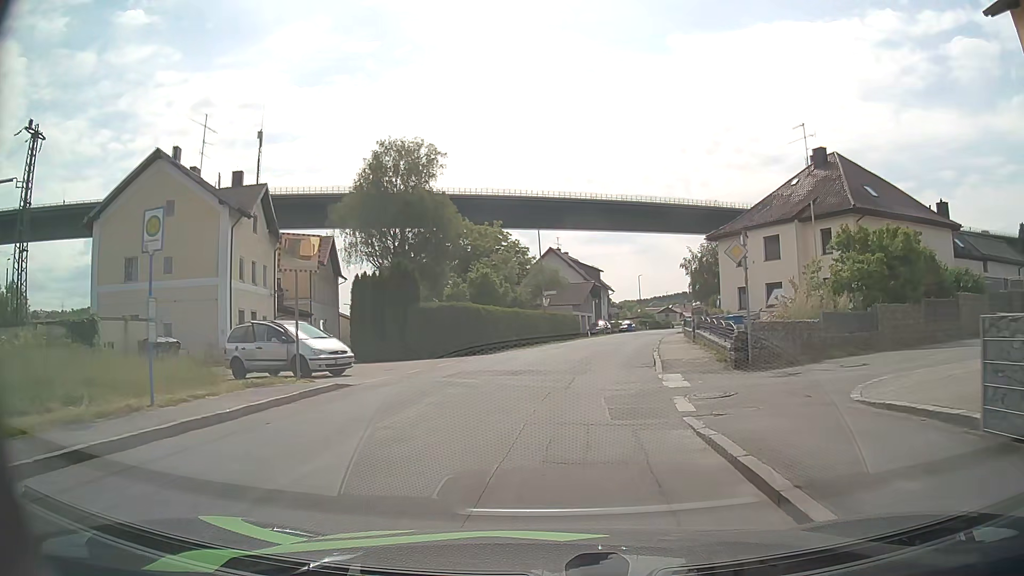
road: unclassified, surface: asphalt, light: Day
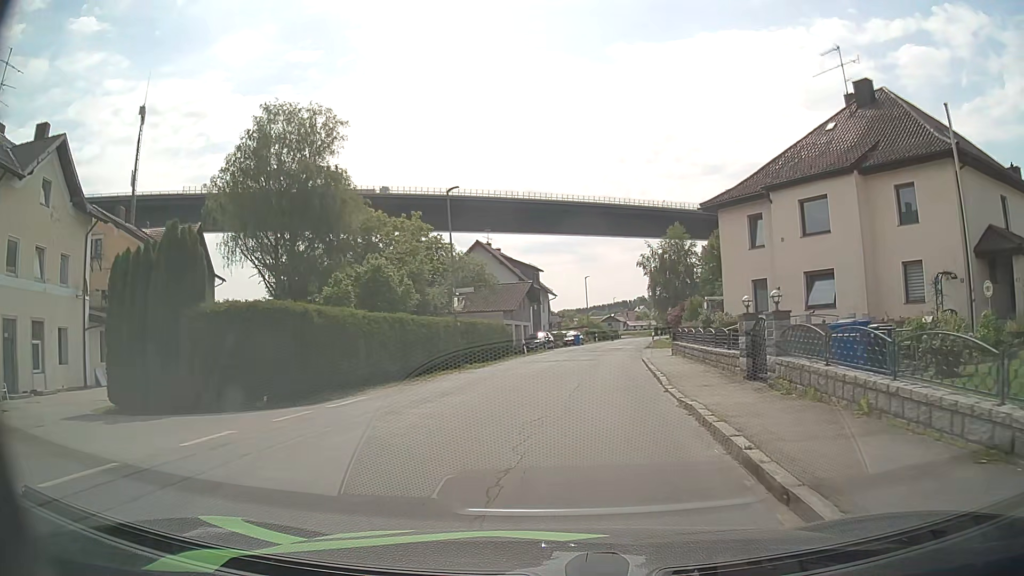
(+1.0, +16.2) m; +6°
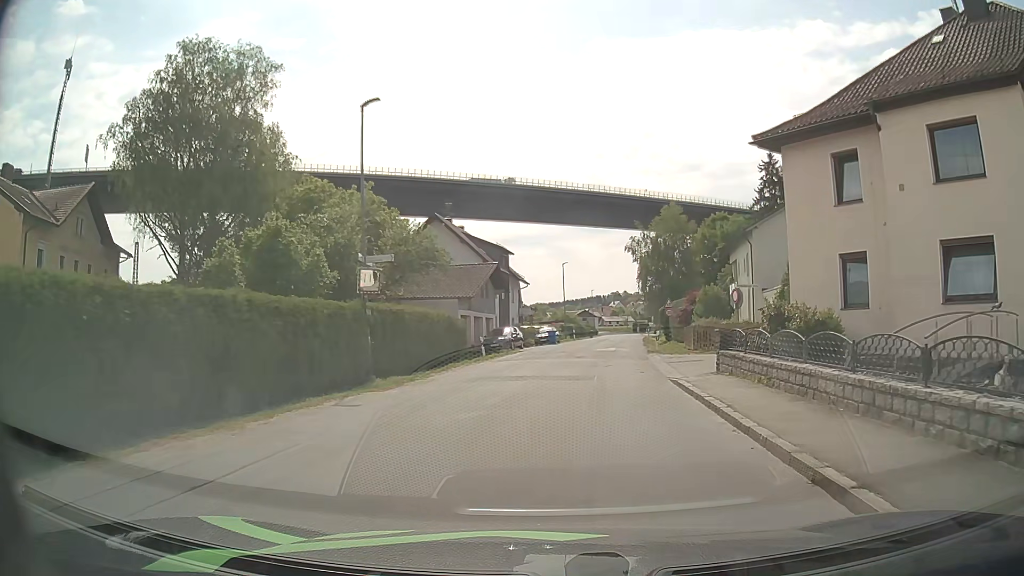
(+0.1, +11.8) m; +2°
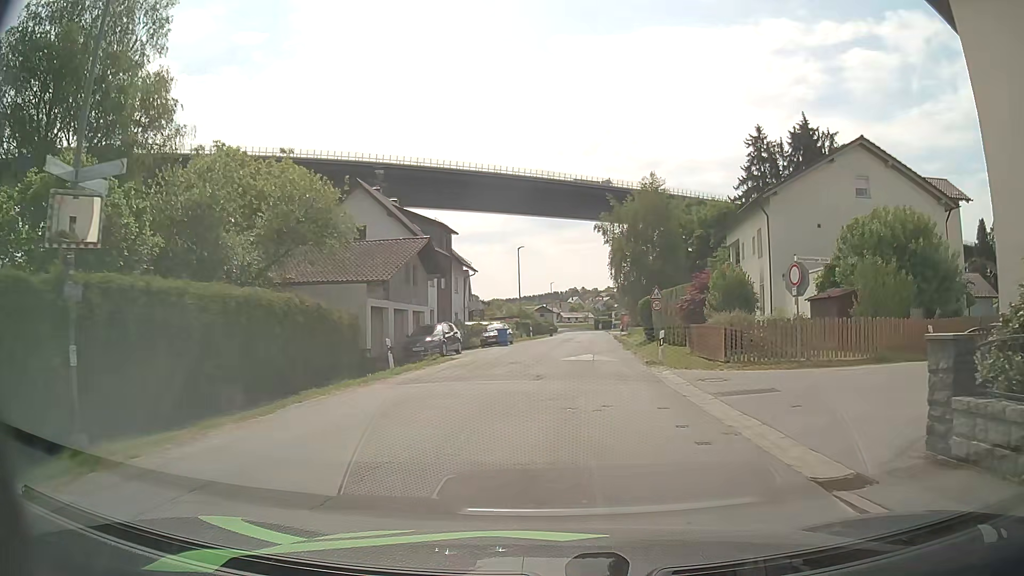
(+0.3, +11.7) m; +4°
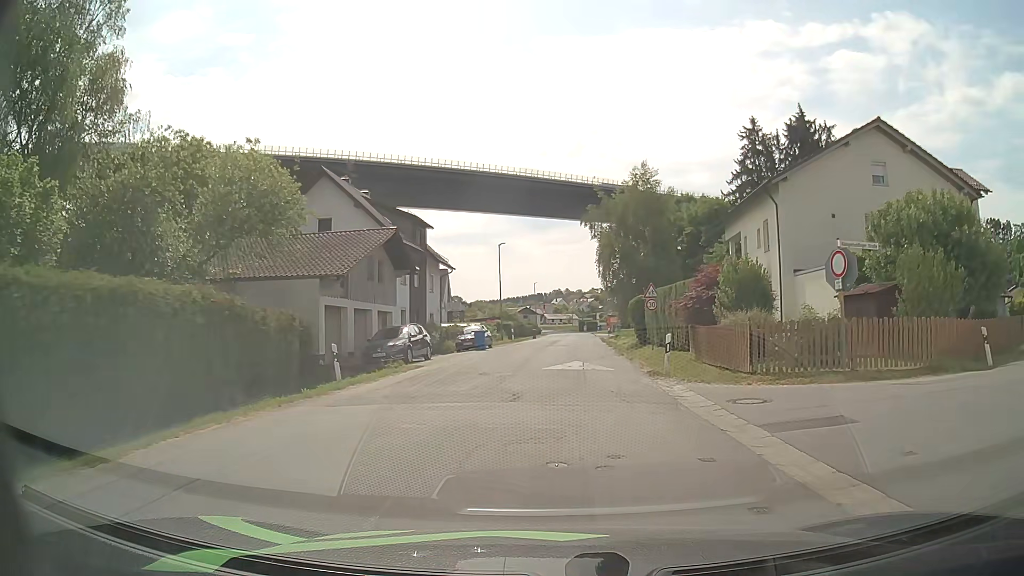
(0.0, +3.9) m; +1°
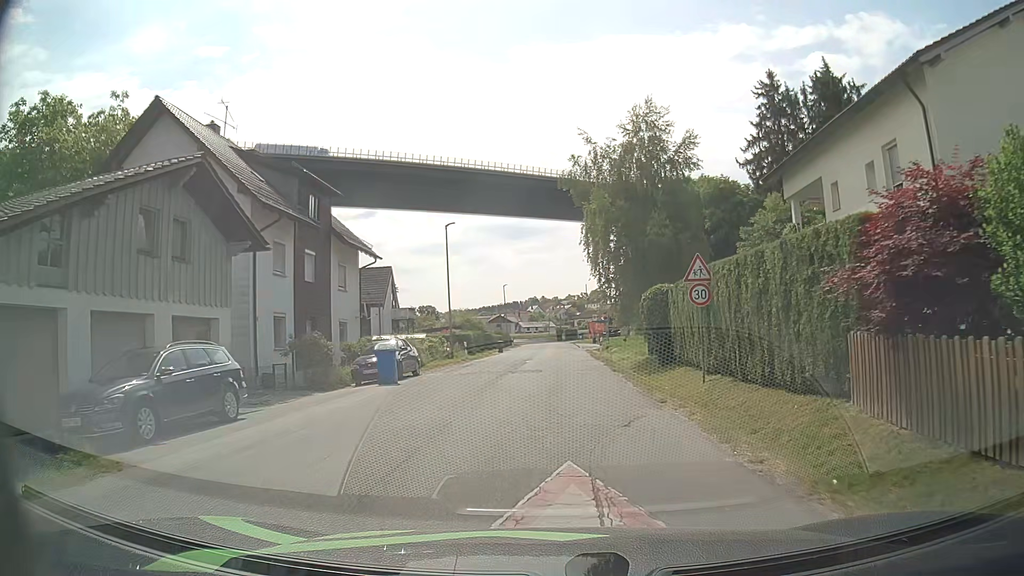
(+0.4, +15.7) m; +1°
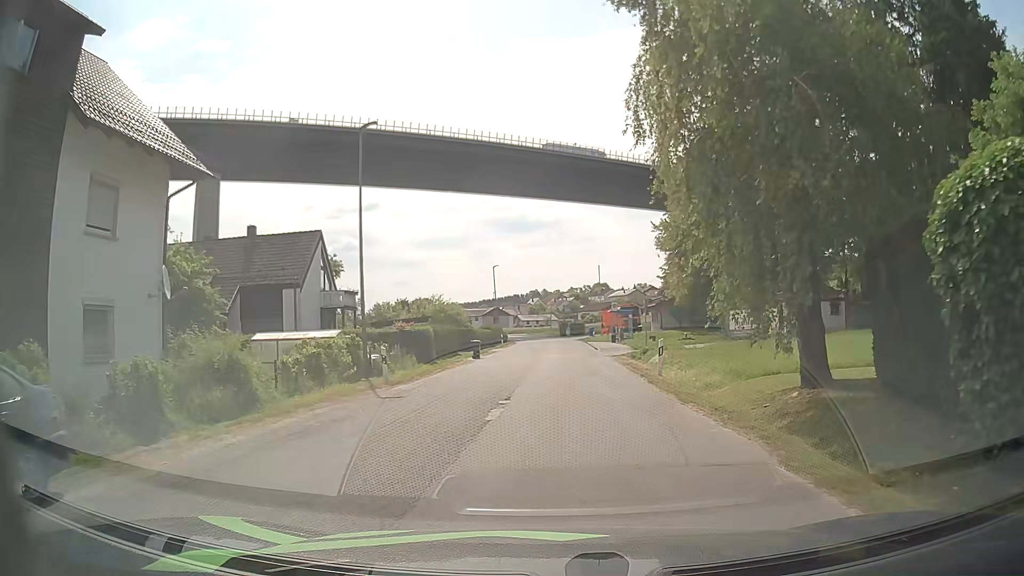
(+0.1, +19.7) m; +1°
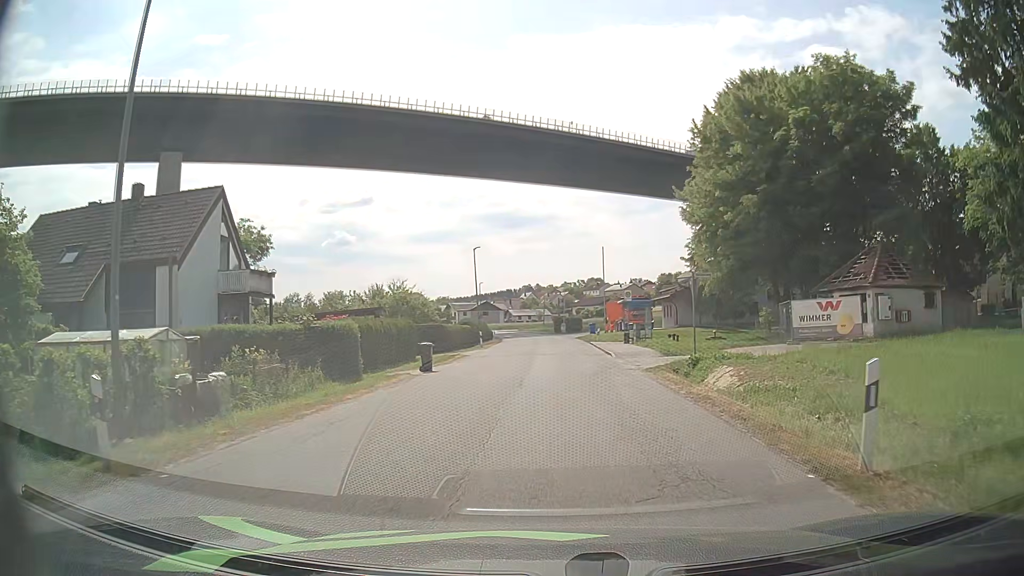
(-0.1, +12.8) m; +1°
(0, +10) (0, +20) (0, +30) (0, +40) (0, +50) (-1, +60) (-1, +70) (-2, +80) (-3, +90) (-5, +100) m
